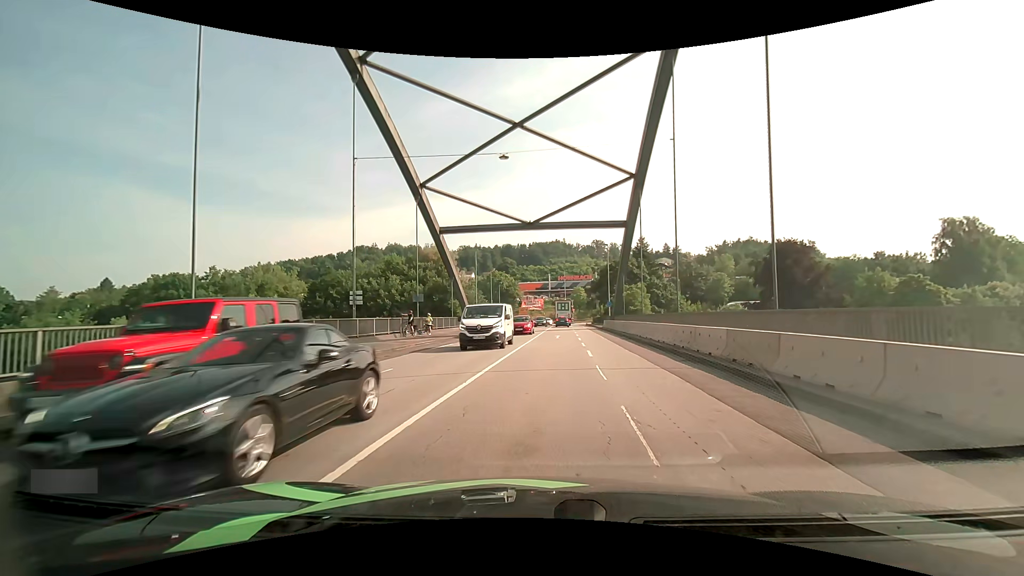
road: primary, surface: asphalt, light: Day
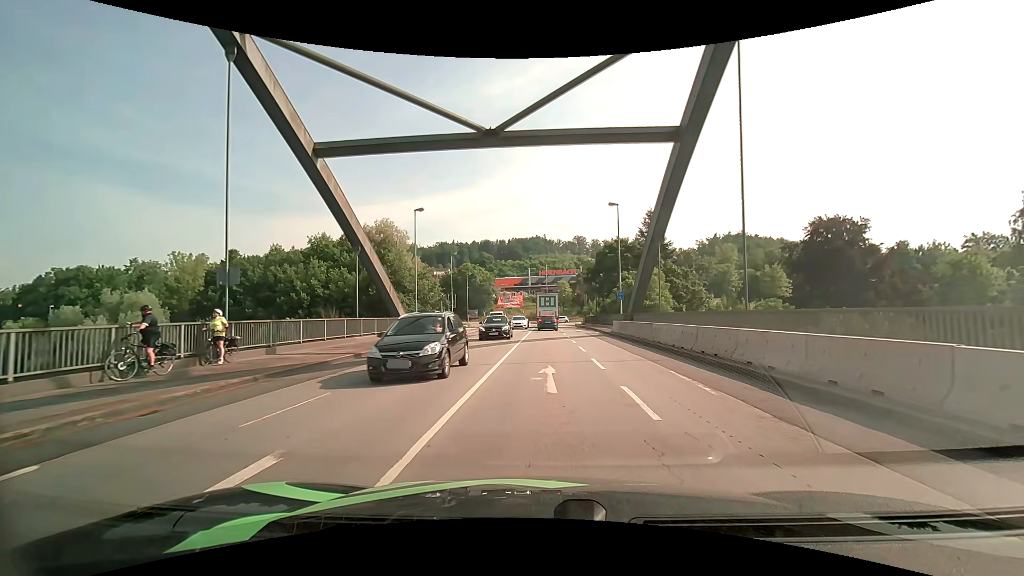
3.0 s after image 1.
(+0.4, +22.0) m; +2°
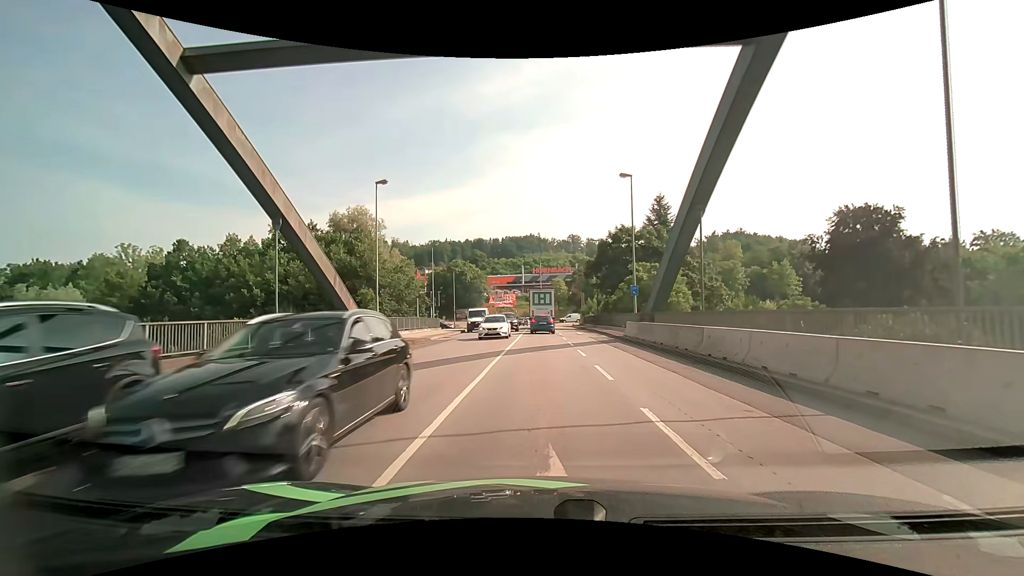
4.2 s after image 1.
(+0.1, +8.3) m; +1°
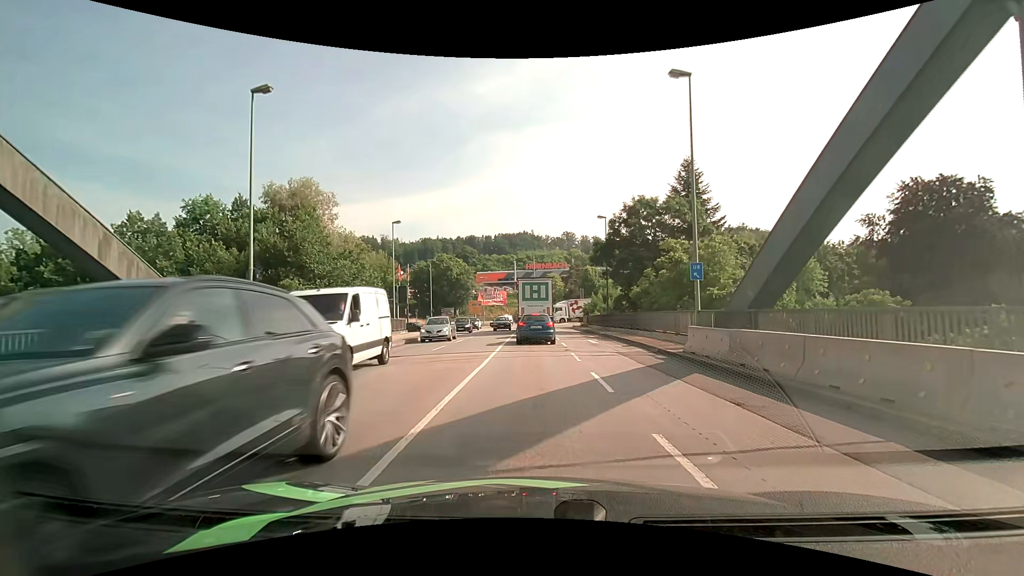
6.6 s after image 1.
(0.0, +13.3) m; -1°
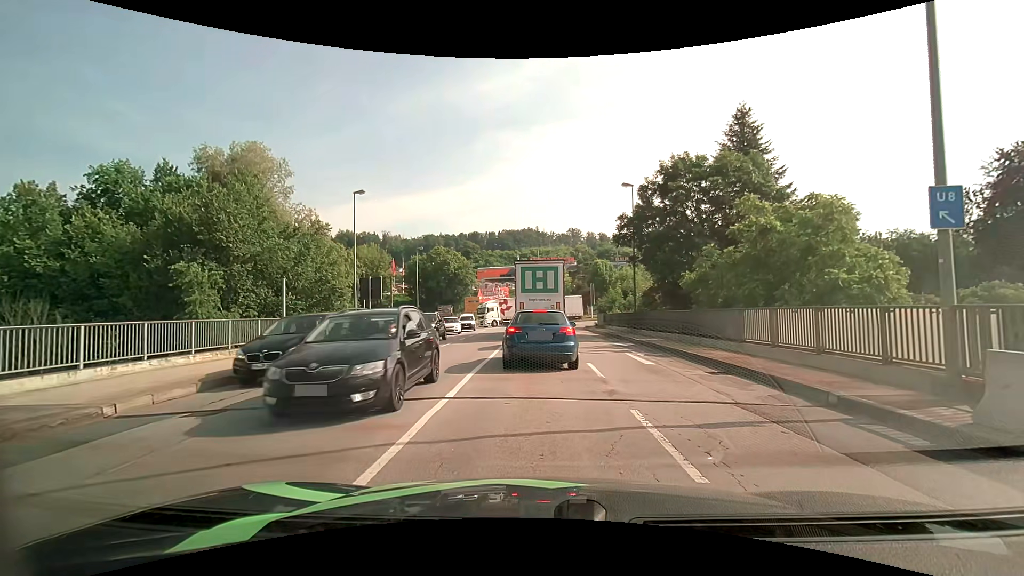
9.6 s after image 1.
(+0.2, +10.5) m; 0°
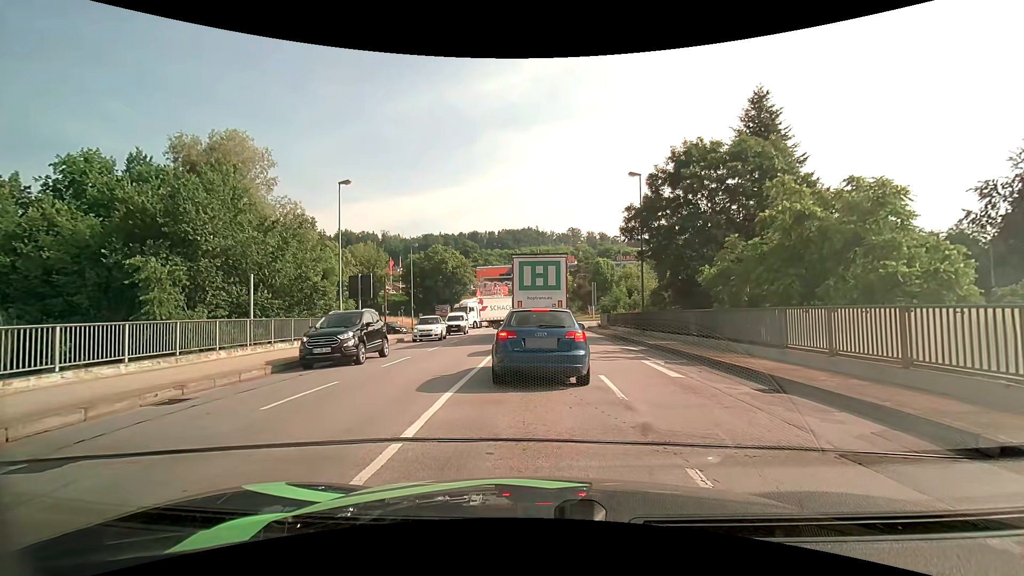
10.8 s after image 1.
(0.0, +2.5) m; 0°
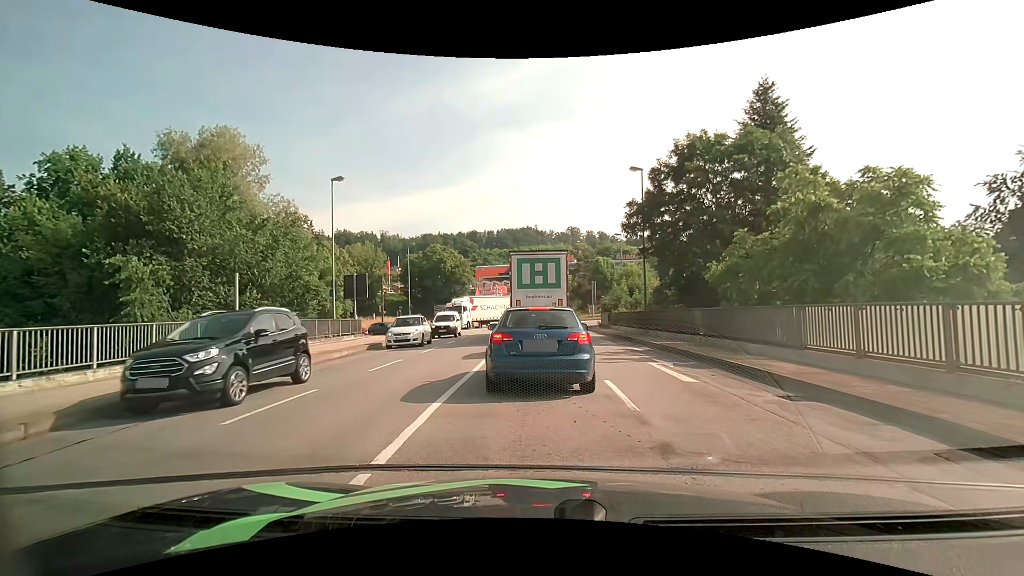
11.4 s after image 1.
(0.0, +0.9) m; -1°
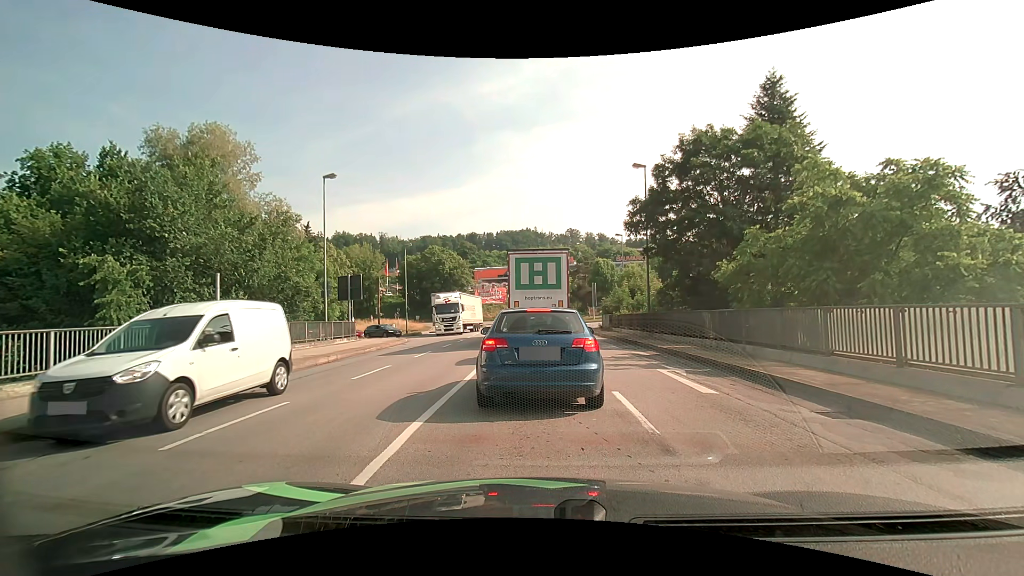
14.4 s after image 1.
(0.0, +1.1) m; 0°
(0, +10) (+1, +20) (+1, +30) (+1, +40) (+1, +50) (0, +60) (-5, +68) (-14, +72) (-24, +73) (-34, +73) m
